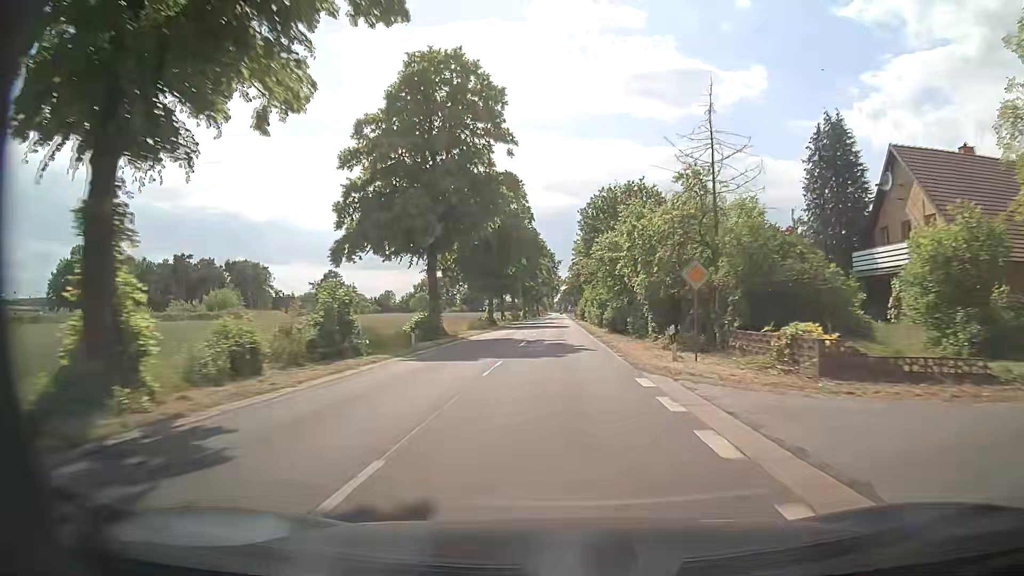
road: secondary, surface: asphalt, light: Day
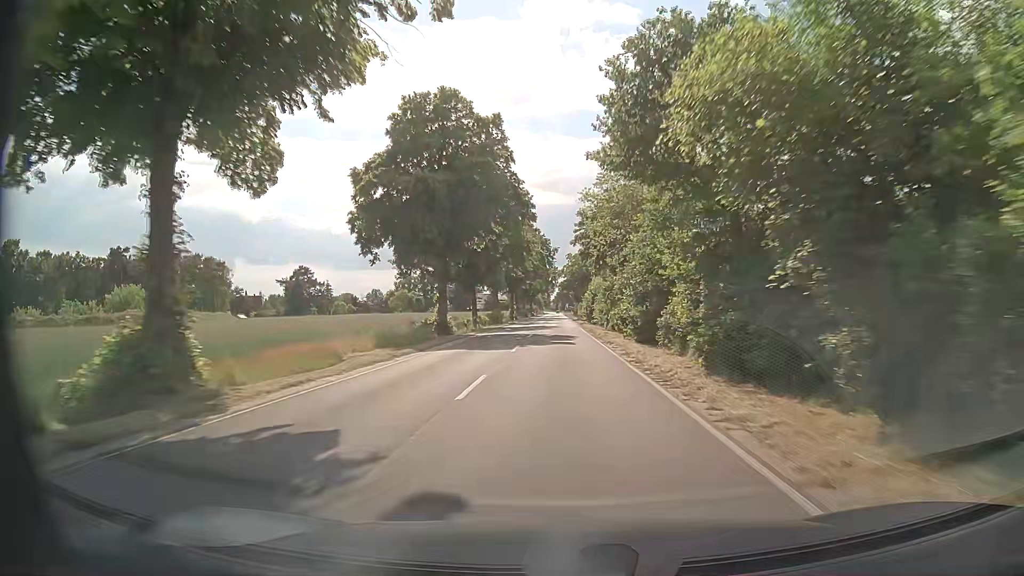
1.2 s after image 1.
(0.0, +27.6) m; 0°
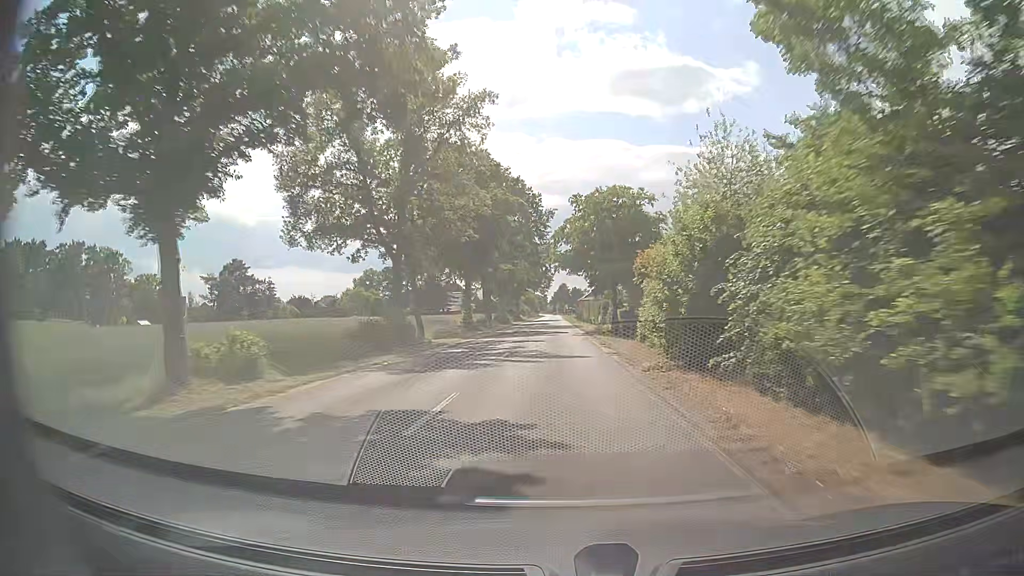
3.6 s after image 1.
(+0.3, +50.1) m; 0°
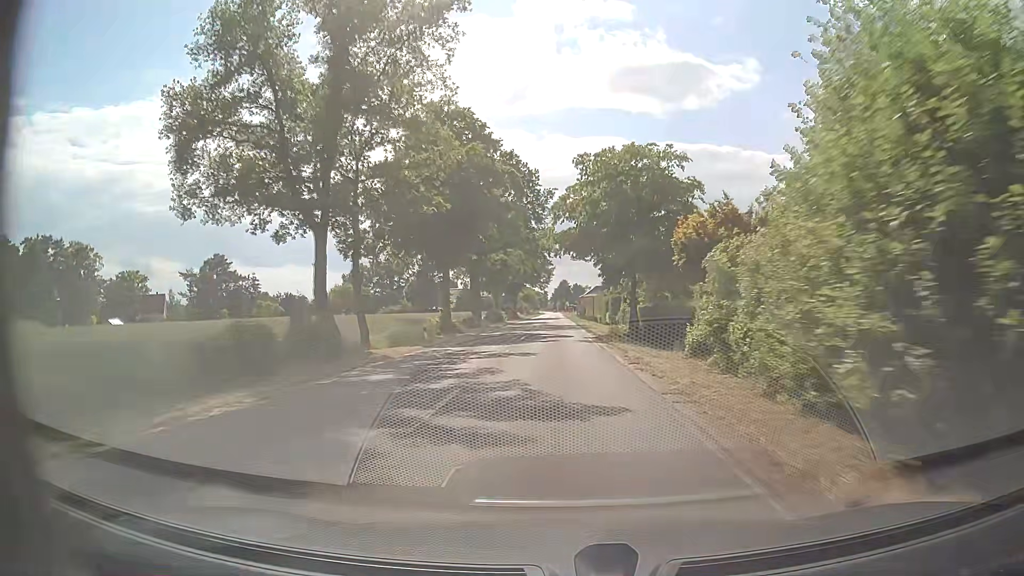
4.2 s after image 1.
(+0.1, +11.5) m; 0°
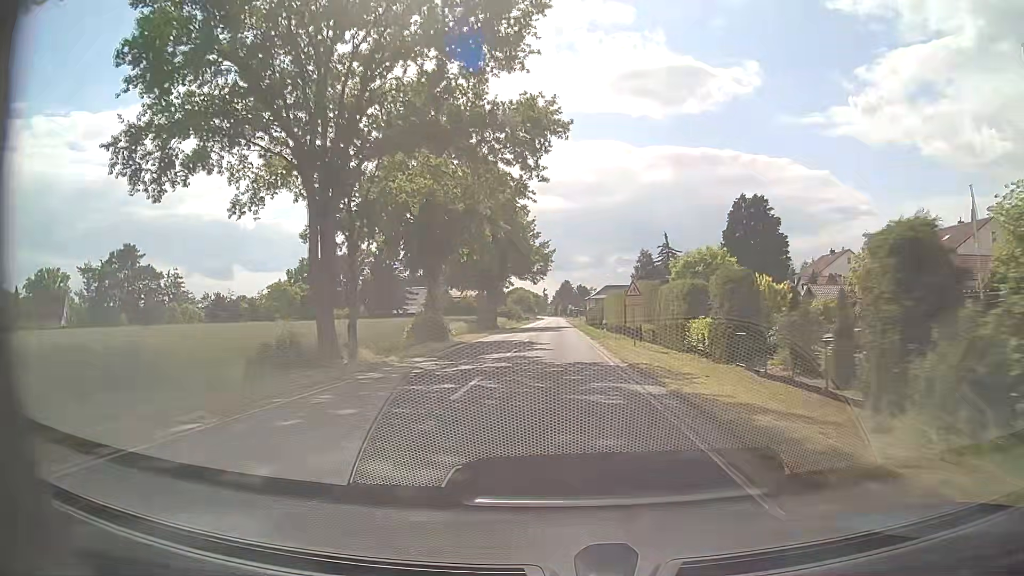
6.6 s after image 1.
(+0.2, +43.5) m; 0°
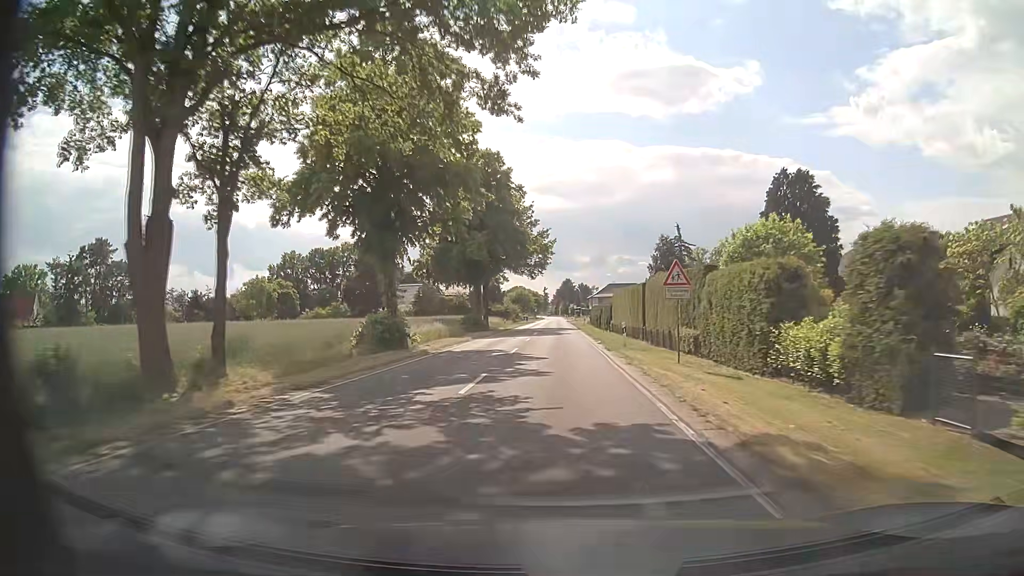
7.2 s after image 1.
(0.0, +11.0) m; 0°
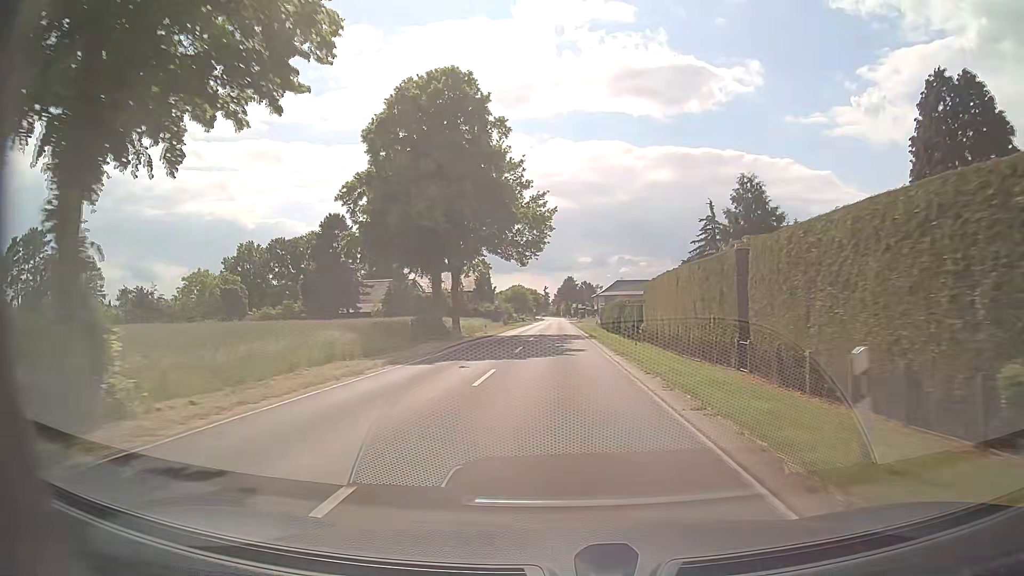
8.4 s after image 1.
(0.0, +22.1) m; 0°
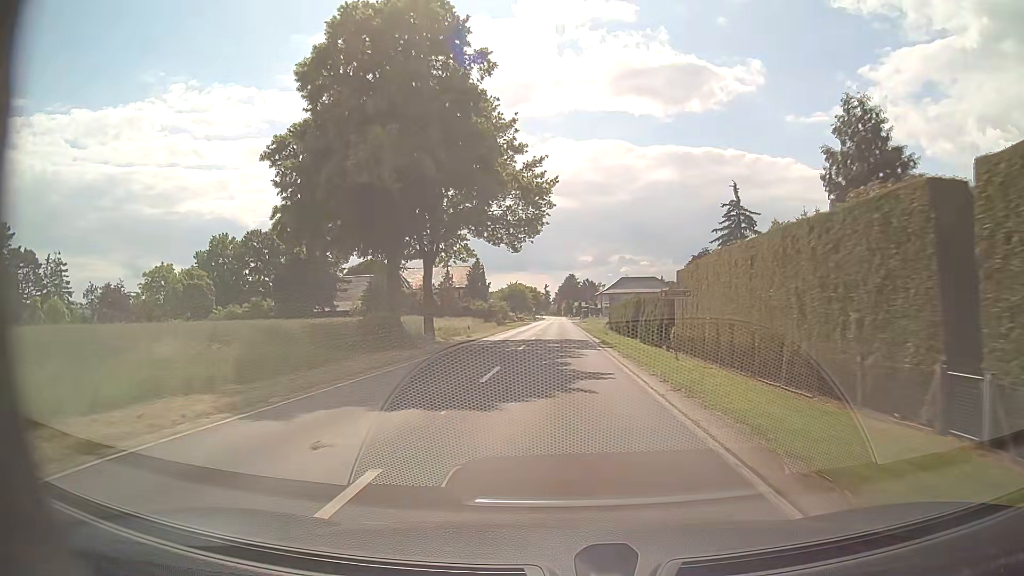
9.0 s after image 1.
(-0.1, +11.1) m; 0°
(0, +10) (0, +20) (0, +30) (0, +40) (0, +50) (0, +60) (0, +70) (0, +80) (0, +90) (0, +100) m
